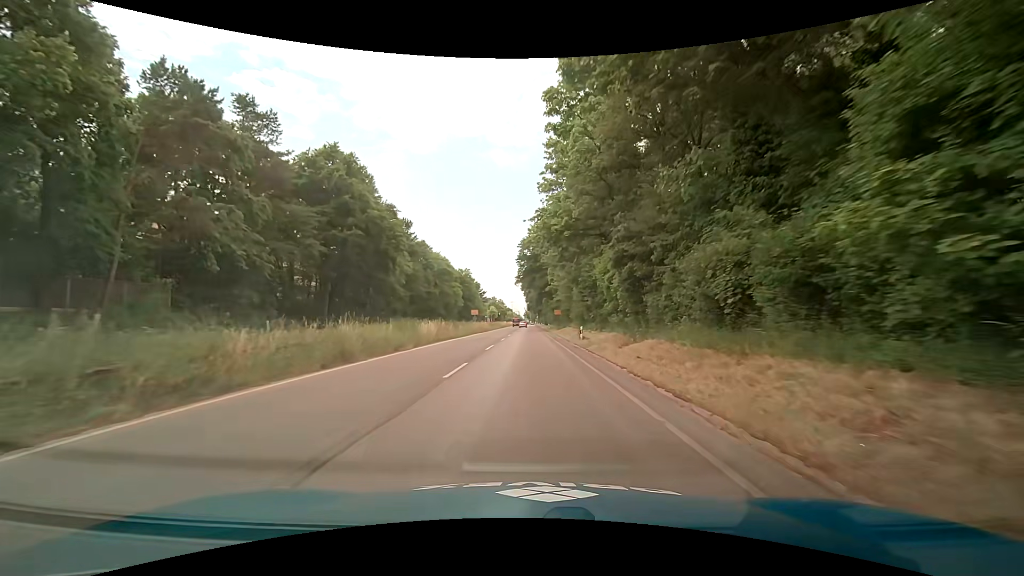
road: trunk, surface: asphalt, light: Day
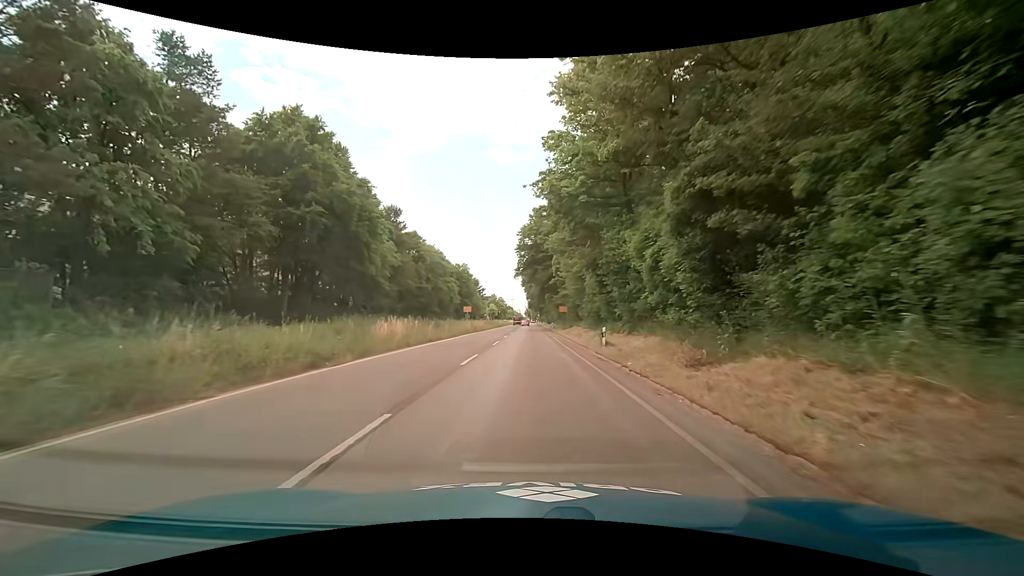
(0.0, +9.1) m; 0°
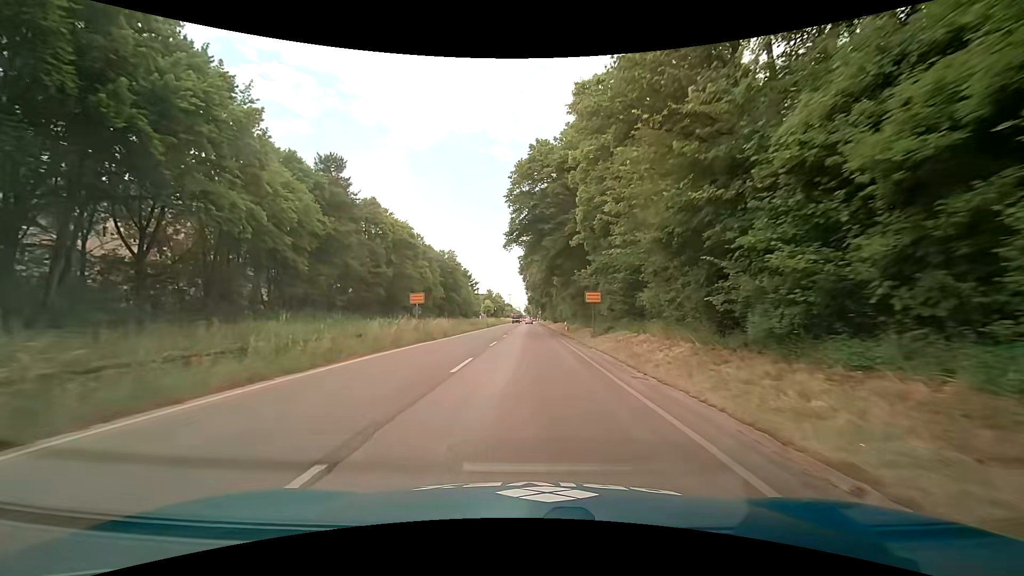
(0.0, +26.5) m; +1°
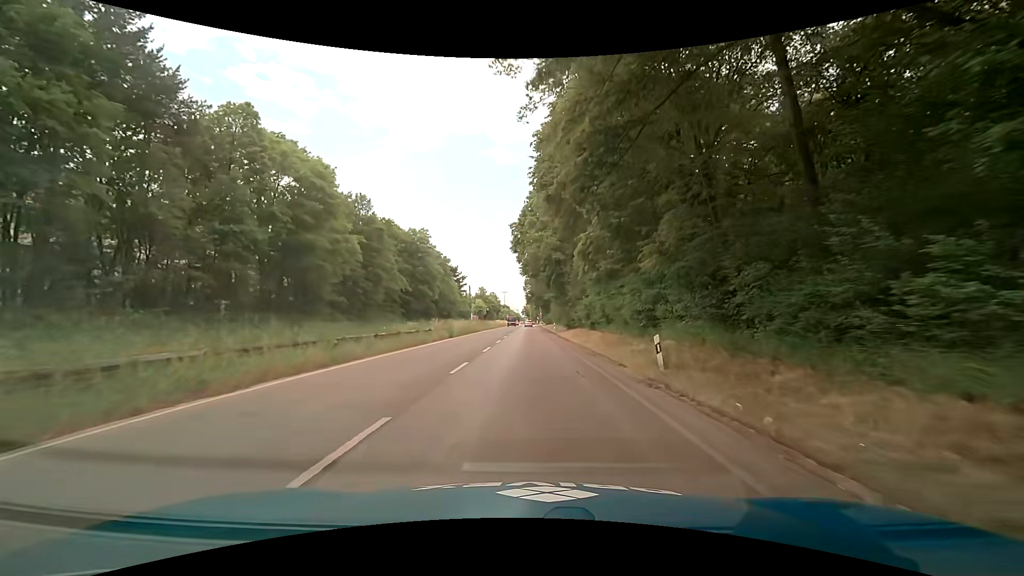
(-0.5, +32.7) m; 0°
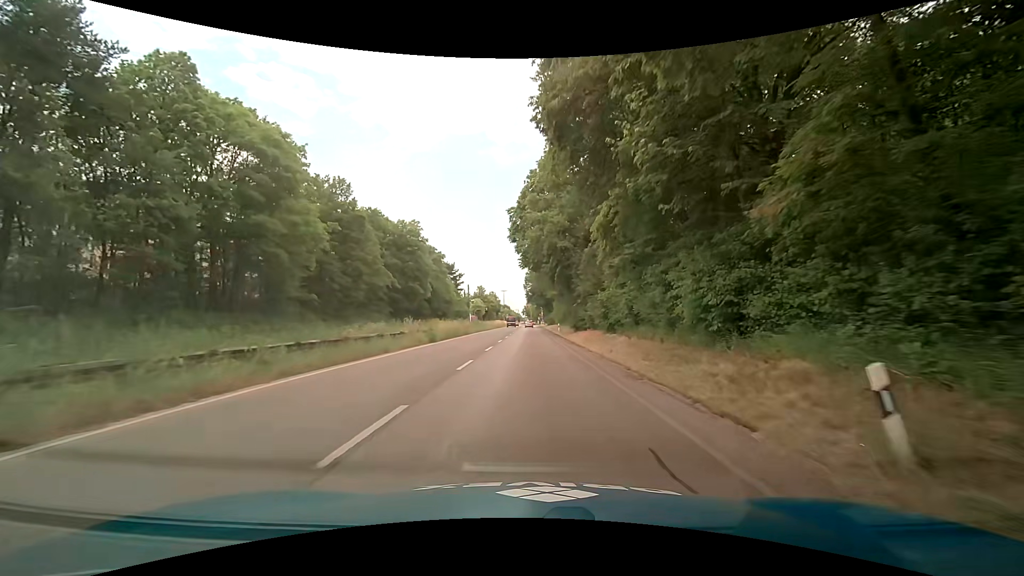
(0.0, +7.9) m; +1°
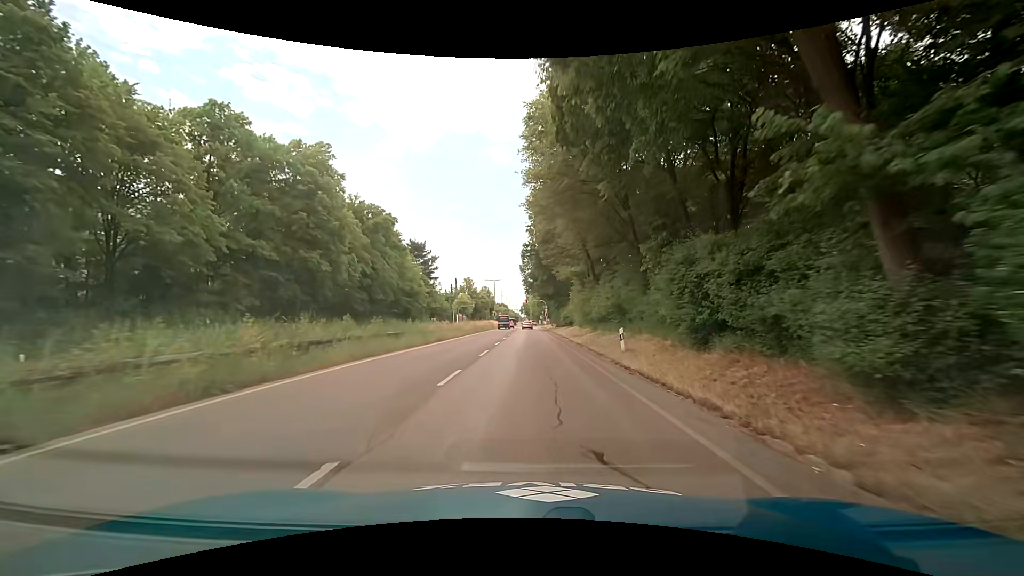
(-1.1, +38.7) m; -1°
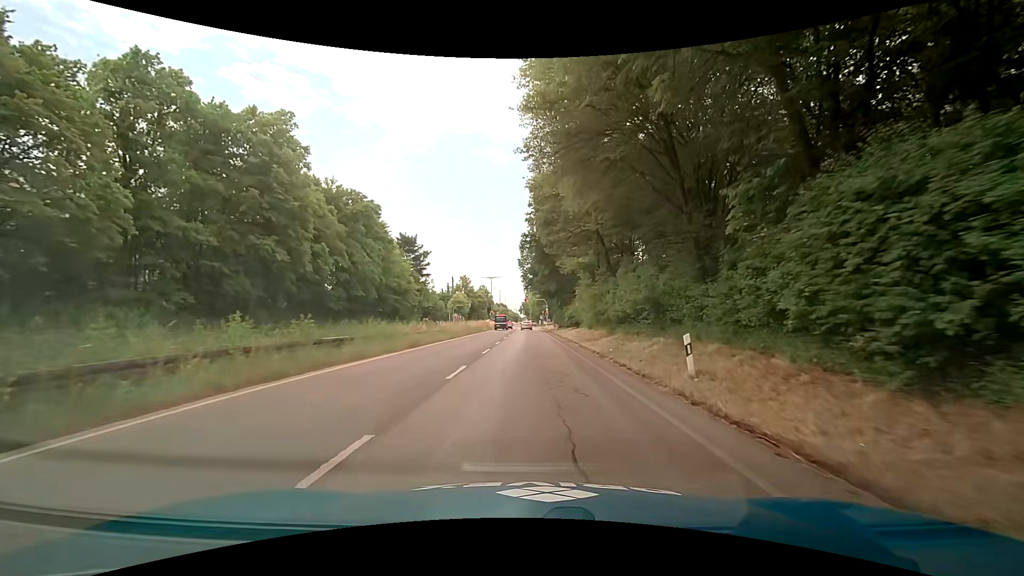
(0.0, +7.6) m; 0°
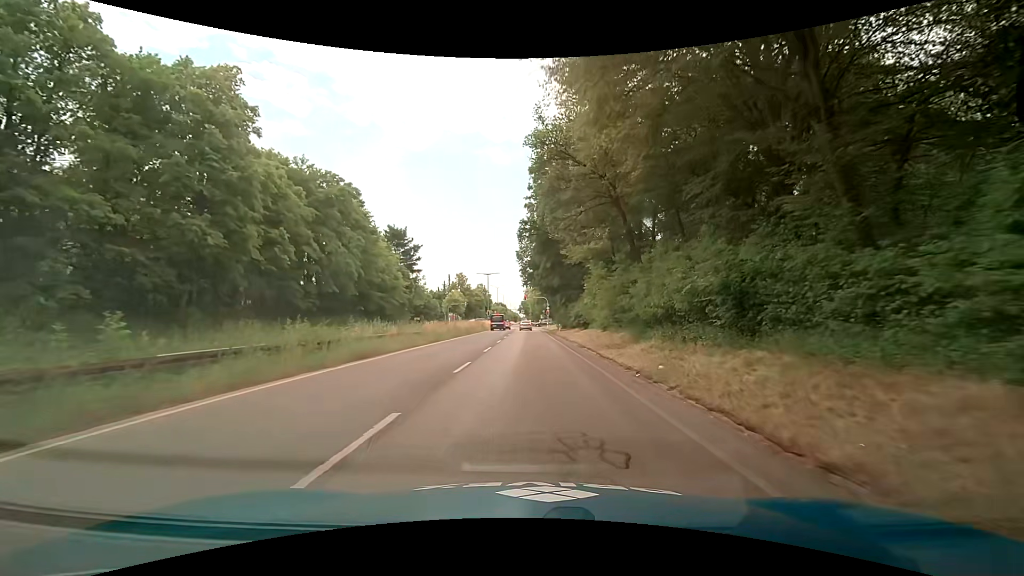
(0.0, +7.6) m; 0°
